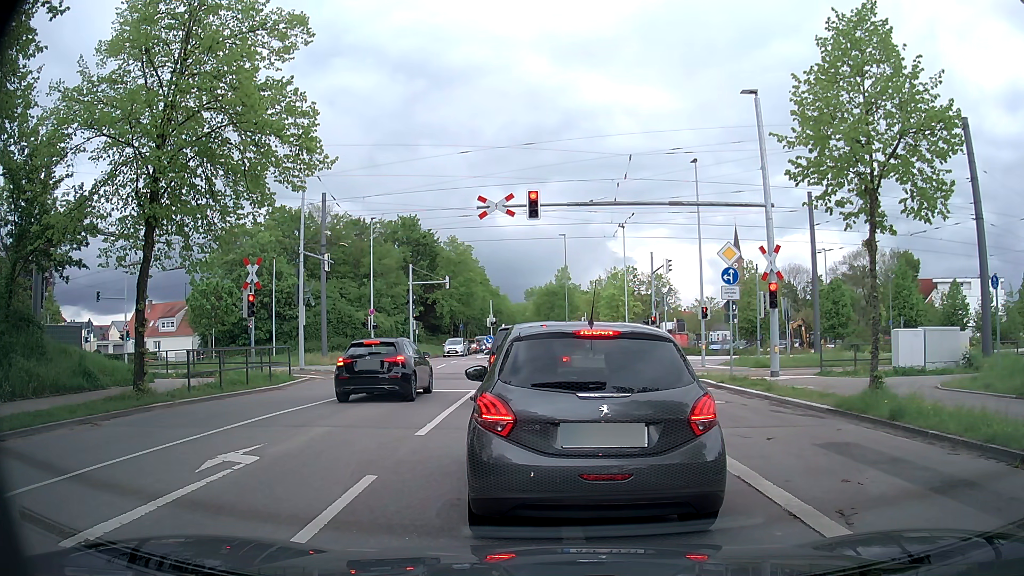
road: tertiary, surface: asphalt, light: Day
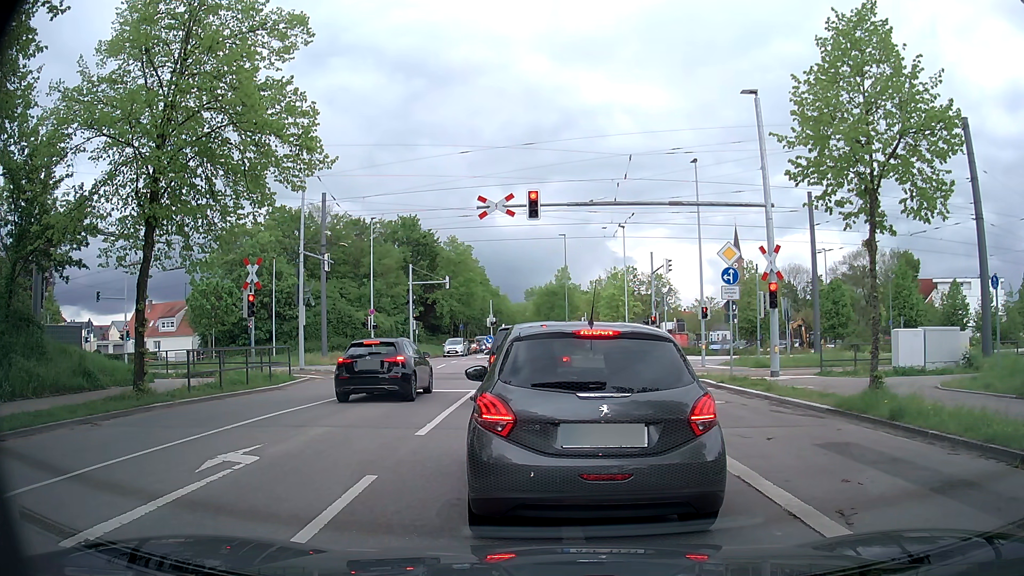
(0.0, 0.0) m; 0°
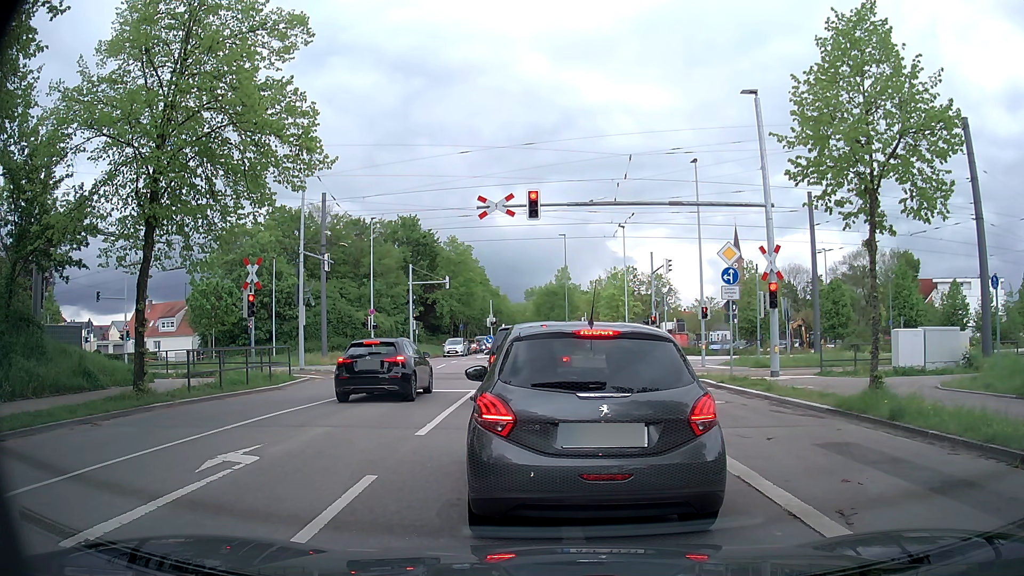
(0.0, 0.0) m; 0°
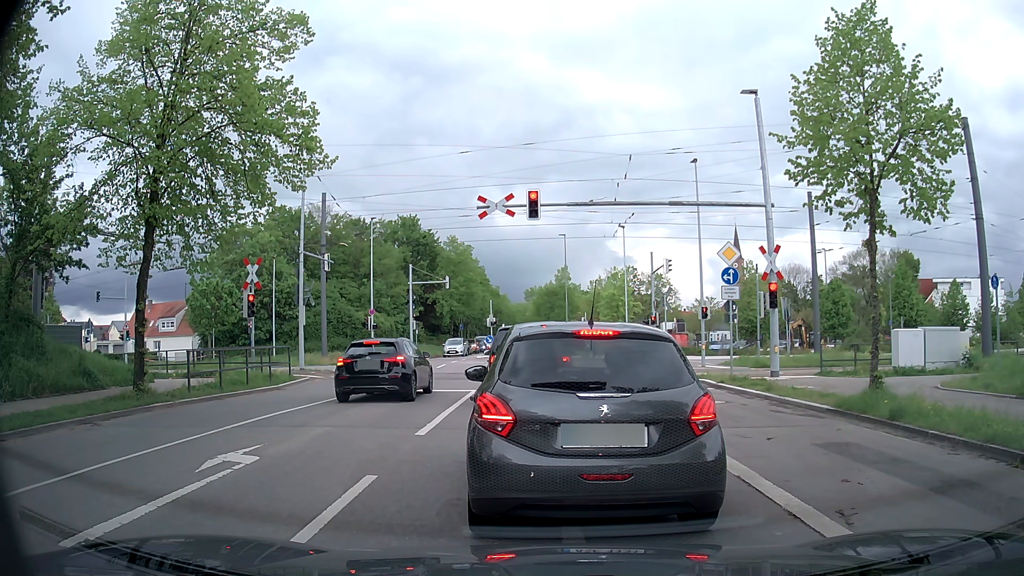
(0.0, 0.0) m; 0°
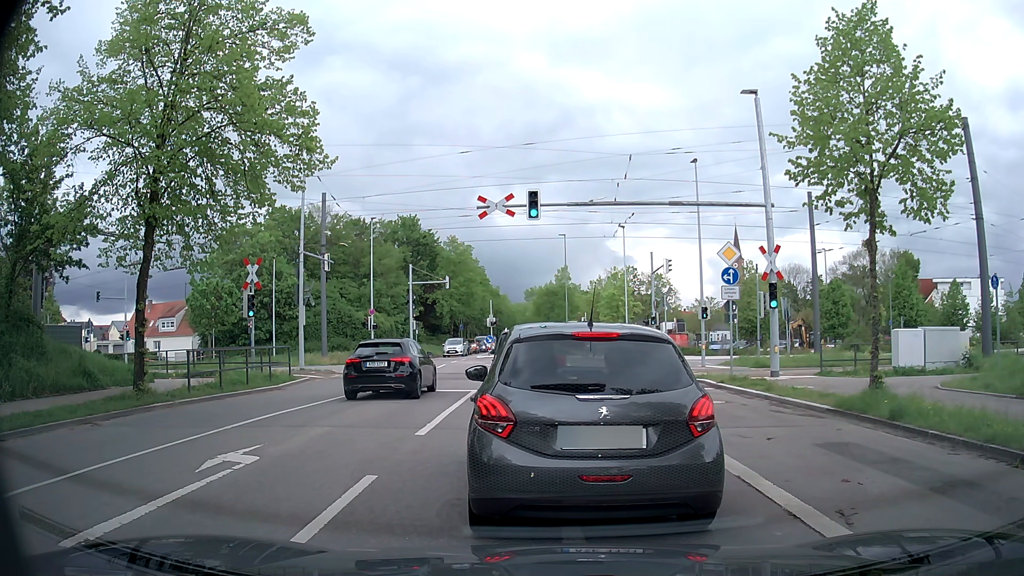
(0.0, 0.0) m; 0°
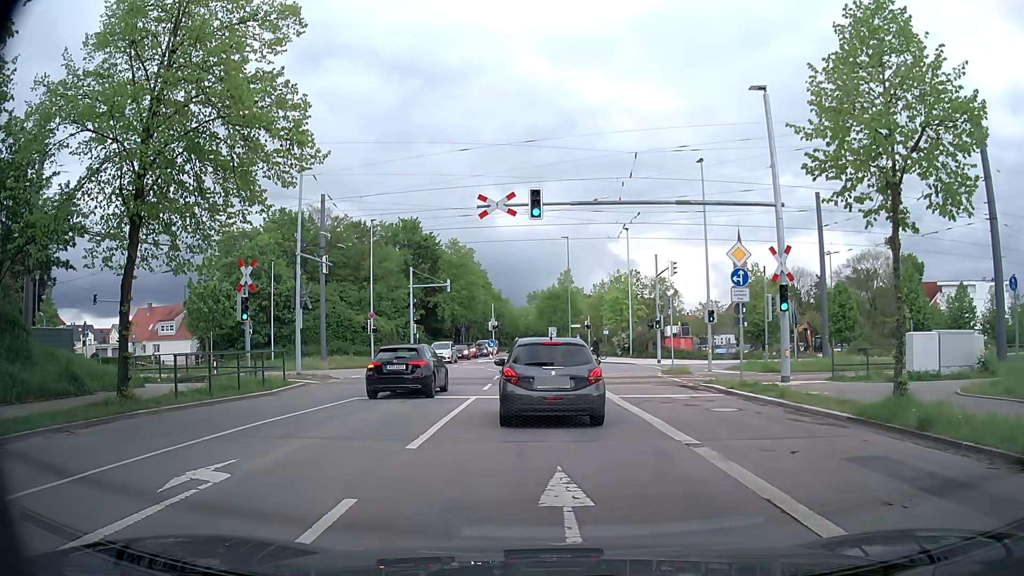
(0.0, +0.9) m; -1°
